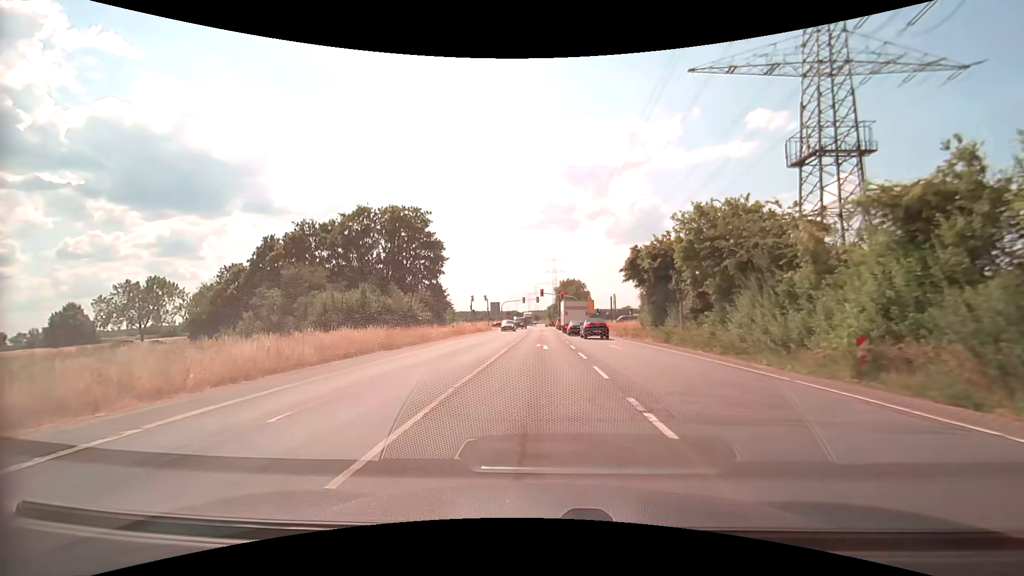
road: secondary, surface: asphalt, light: Day
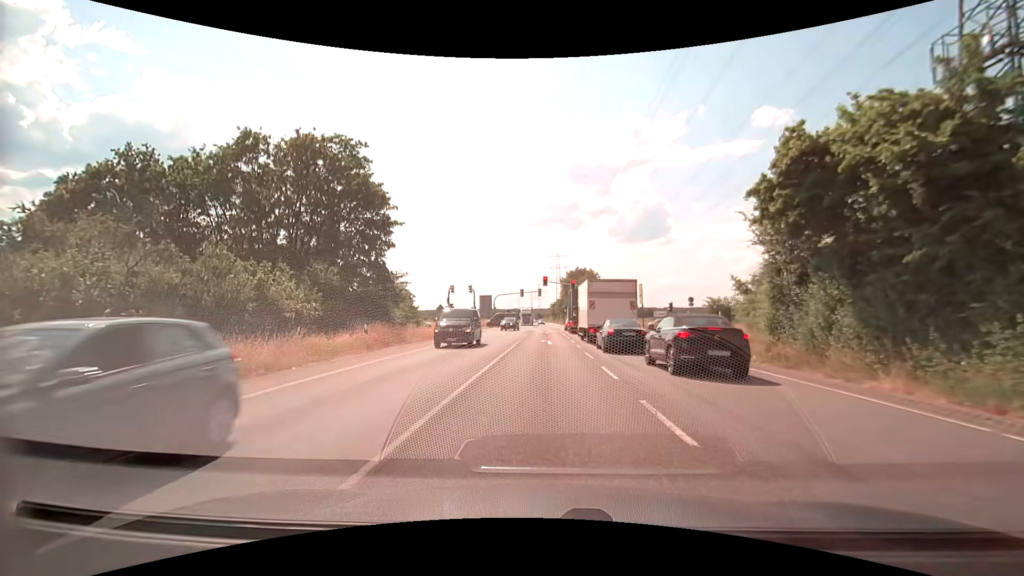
(-0.2, +24.0) m; -1°
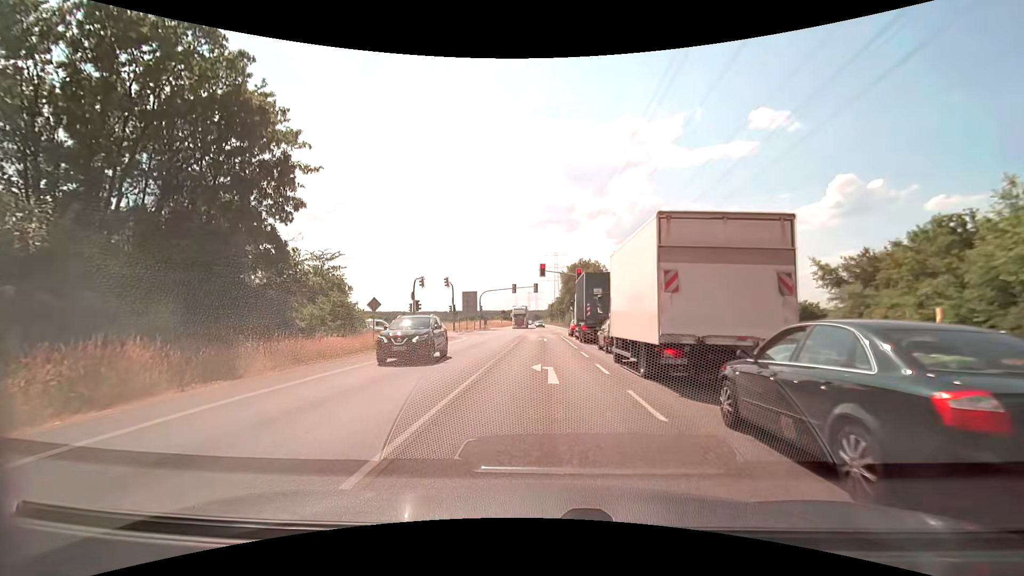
(+0.1, +16.5) m; 0°
